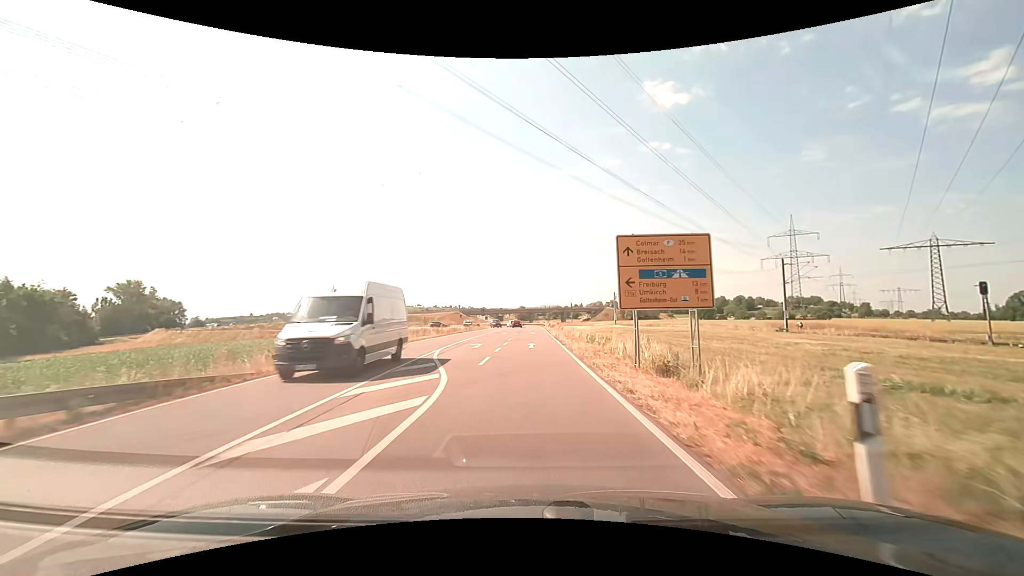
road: secondary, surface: asphalt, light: Day
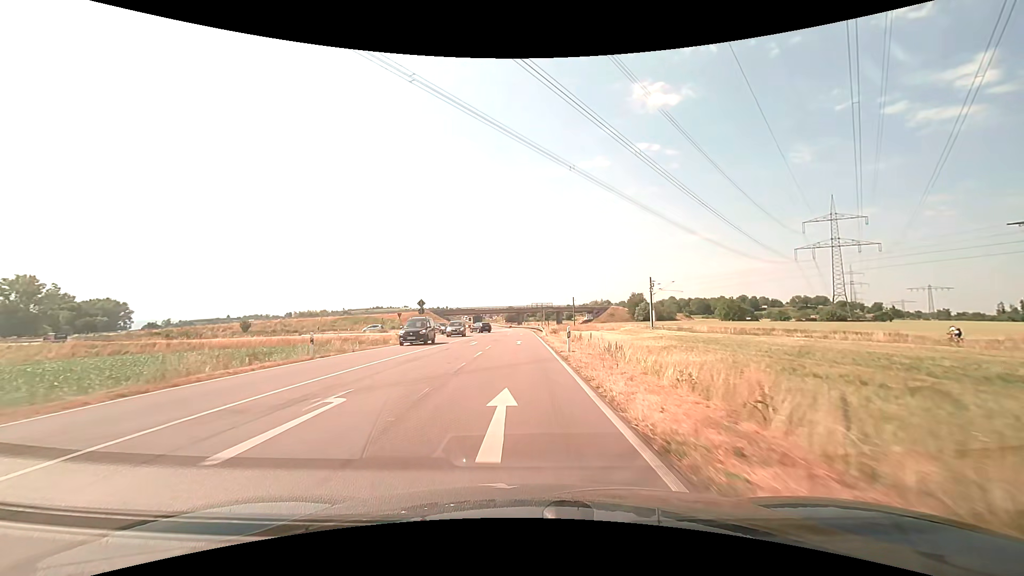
(+0.7, +44.5) m; +1°
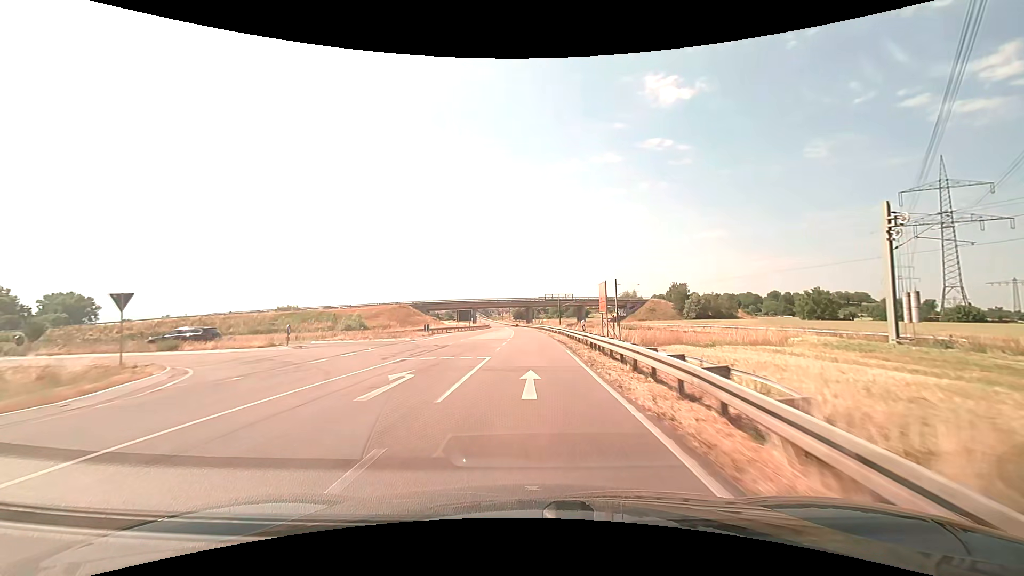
(-0.7, +46.9) m; -1°
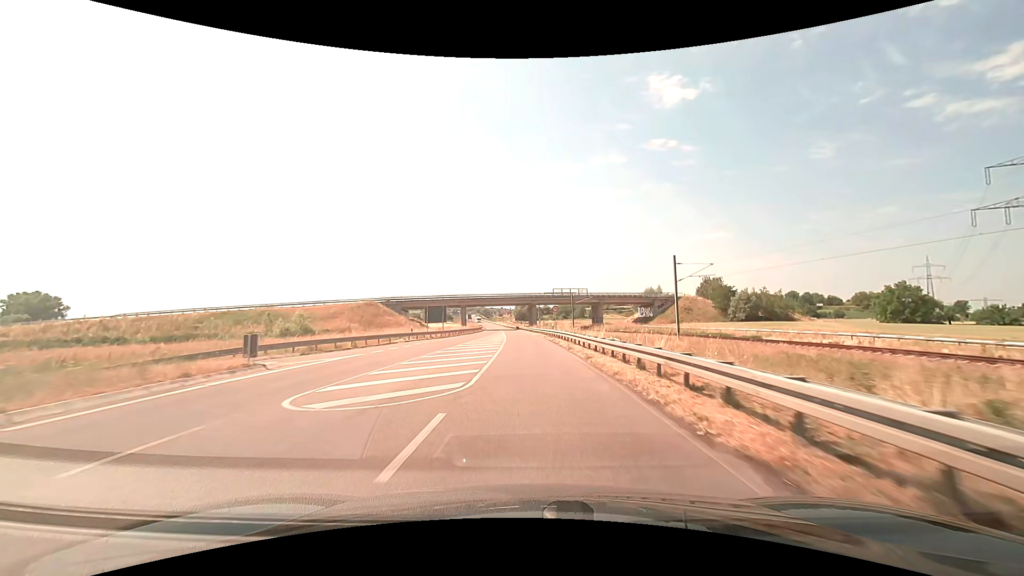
(-0.1, +29.3) m; 0°
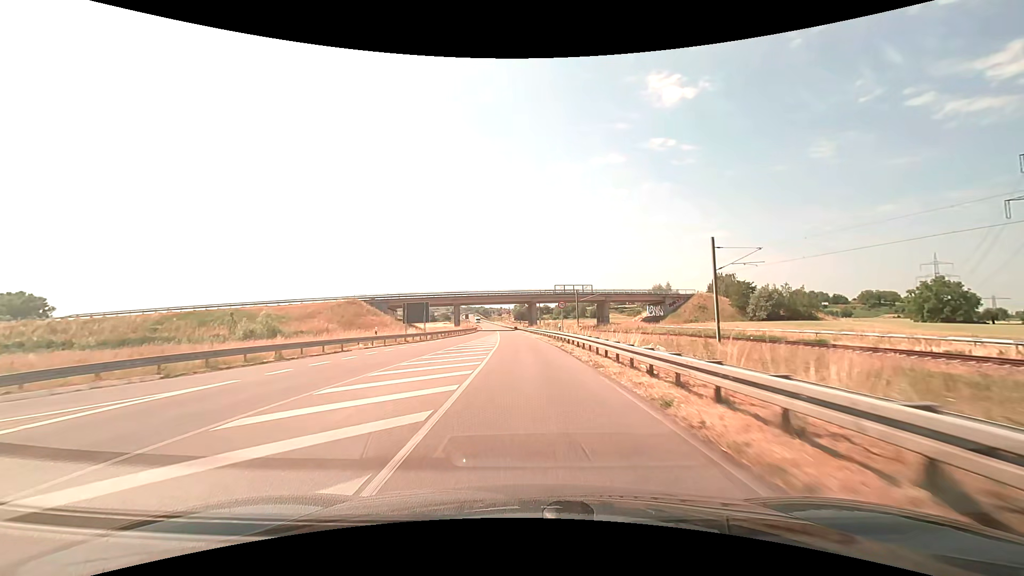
(0.0, +9.9) m; 0°
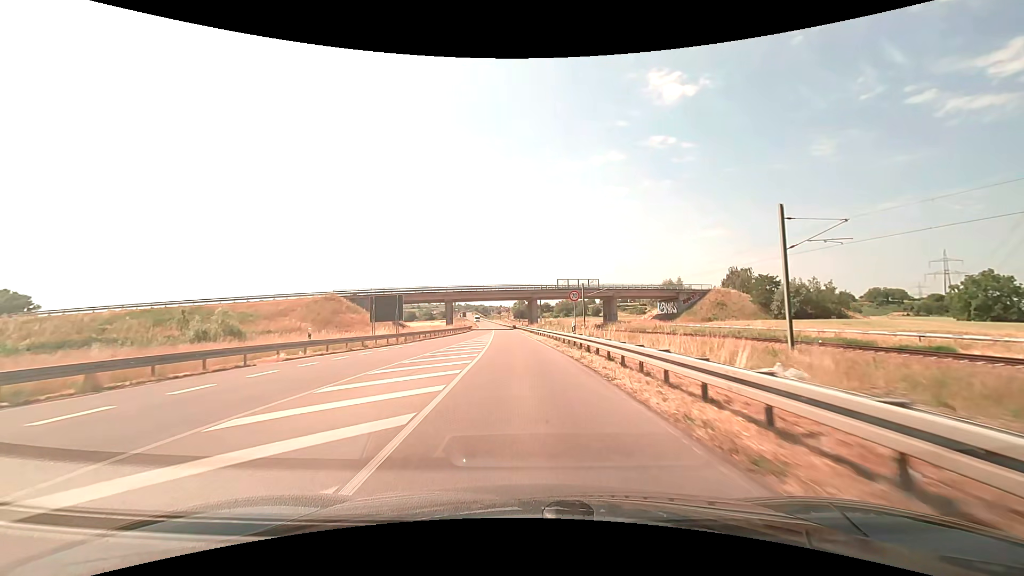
(0.0, +10.0) m; 0°
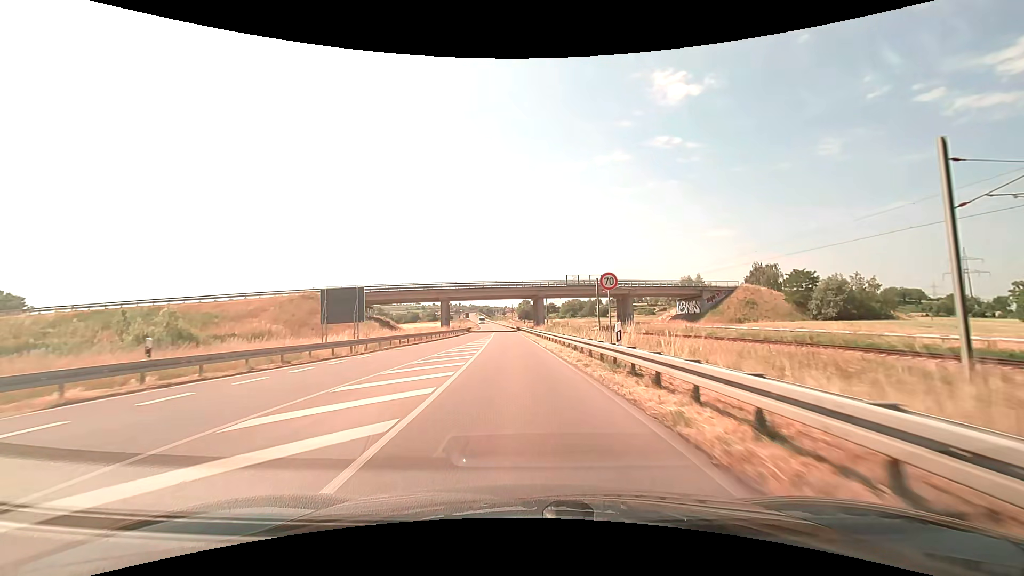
(0.0, +10.1) m; -1°
